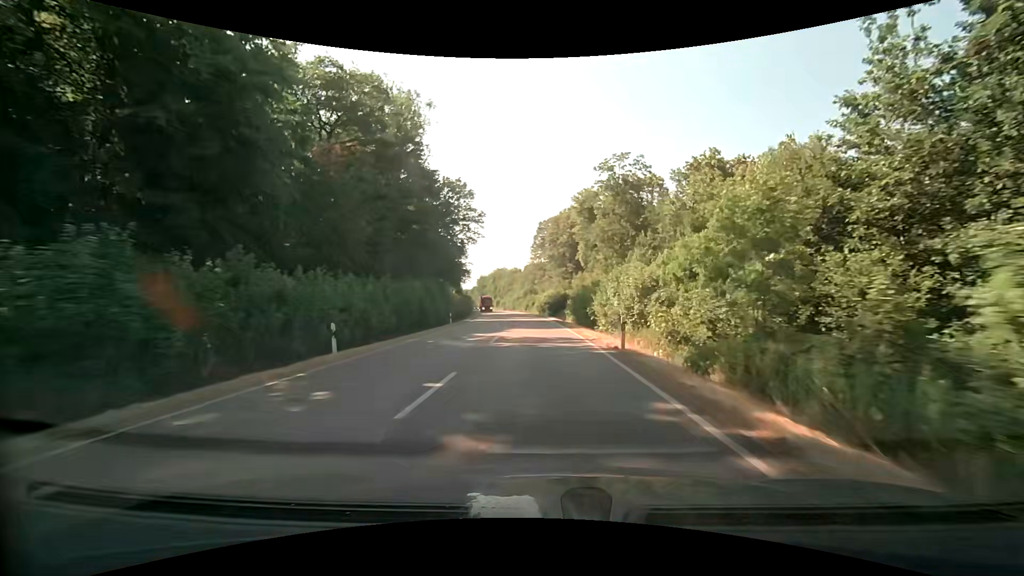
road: secondary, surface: asphalt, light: Day
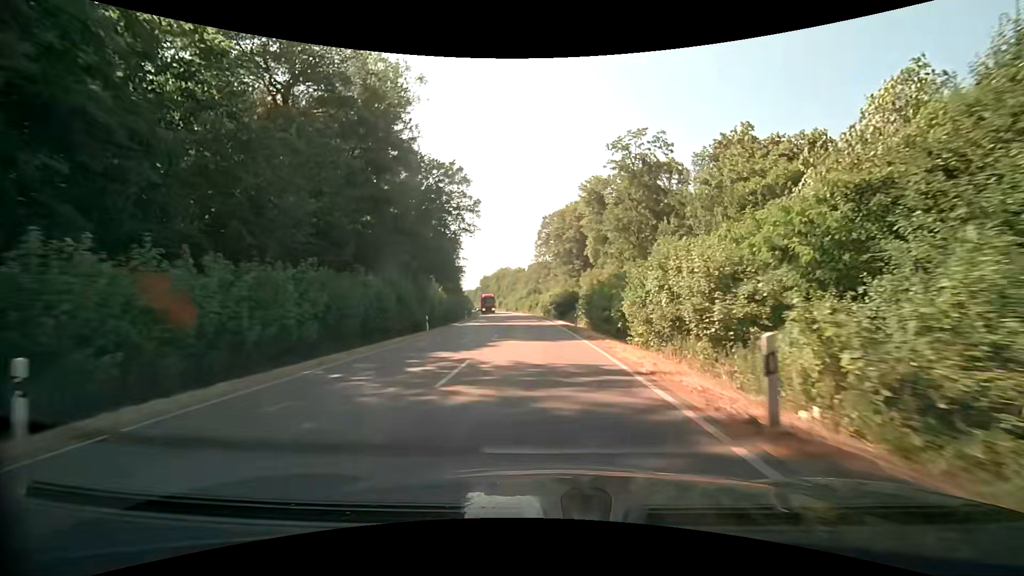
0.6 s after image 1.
(-0.1, +9.7) m; -1°
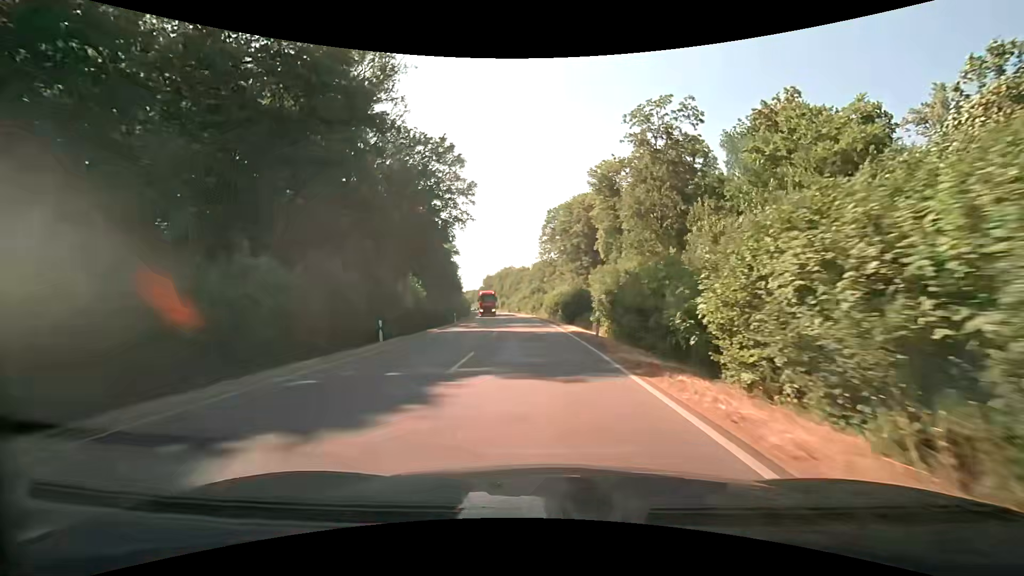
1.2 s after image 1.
(0.0, +9.7) m; 0°
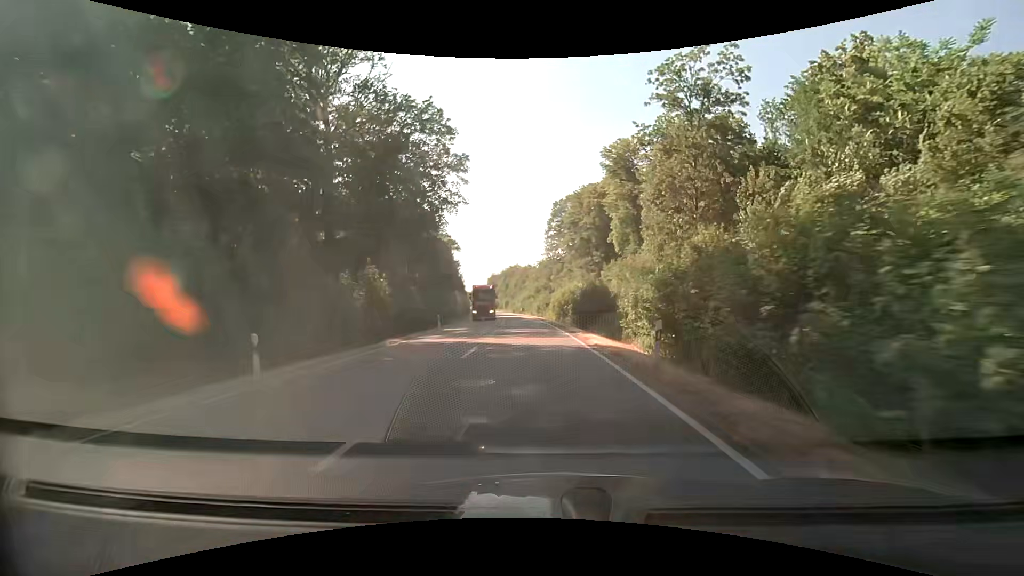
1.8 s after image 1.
(-0.1, +9.8) m; -1°
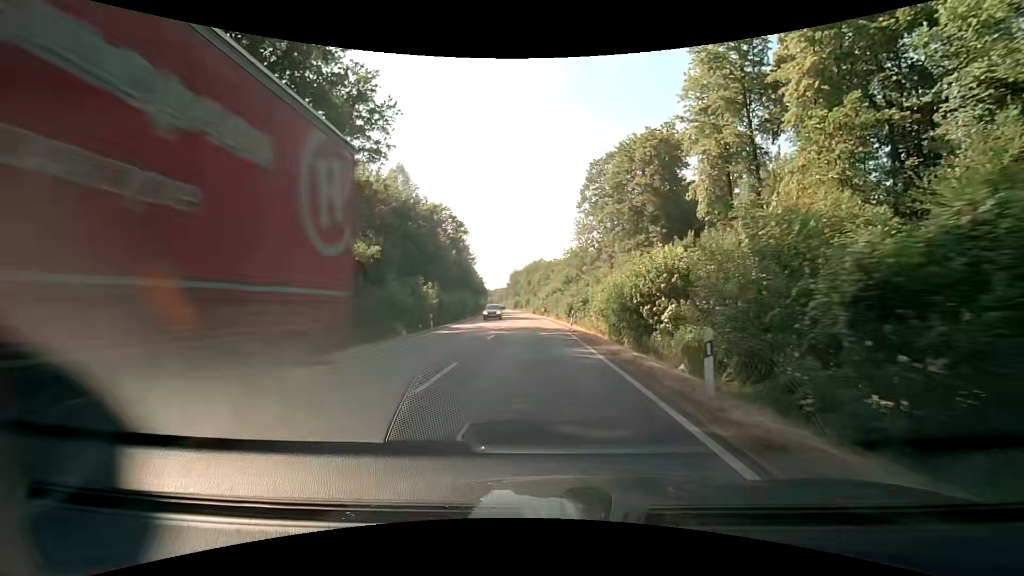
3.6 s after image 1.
(-0.8, +29.5) m; -3°
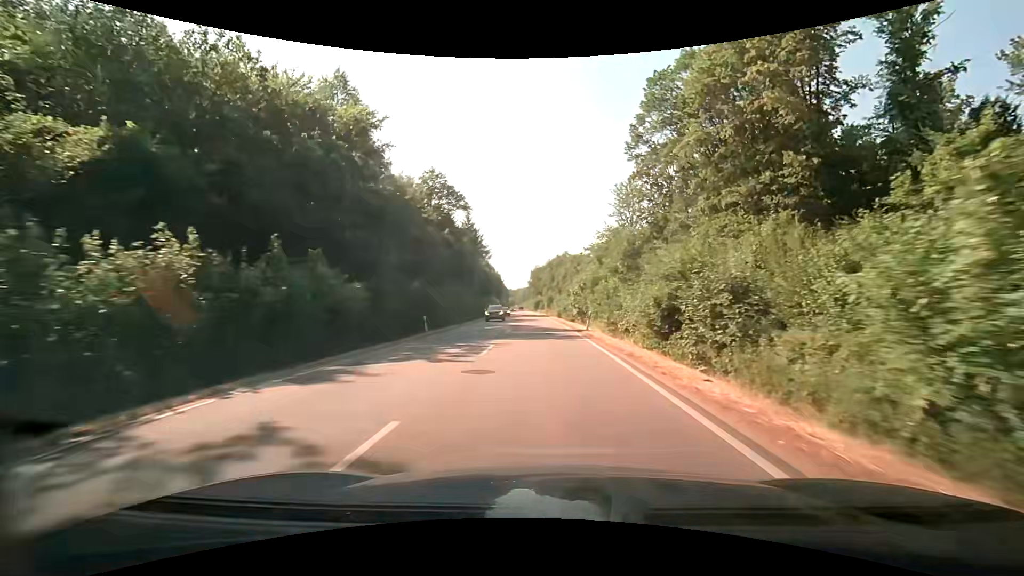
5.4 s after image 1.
(-0.8, +30.0) m; -3°
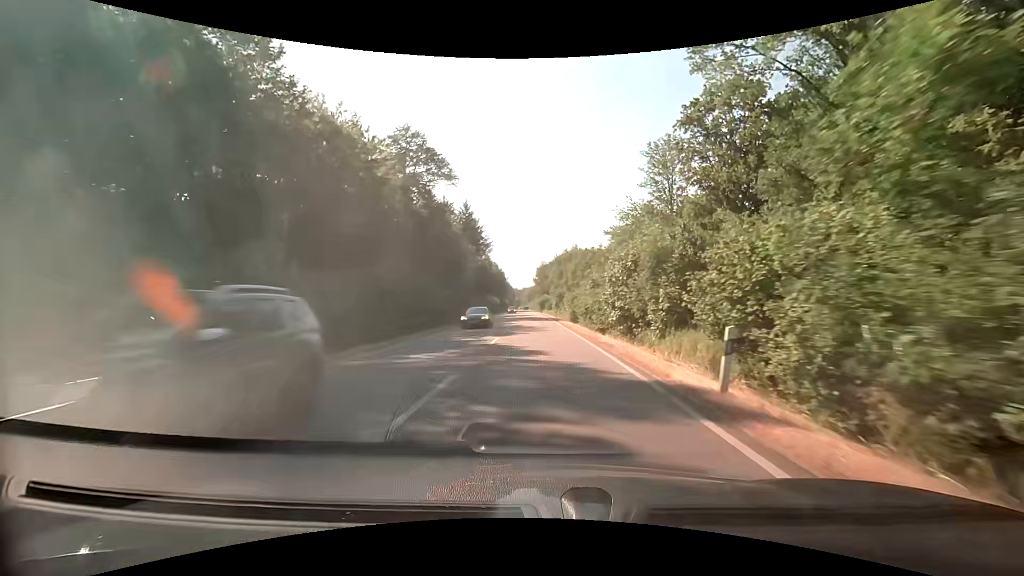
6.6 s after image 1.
(-0.3, +20.4) m; -1°
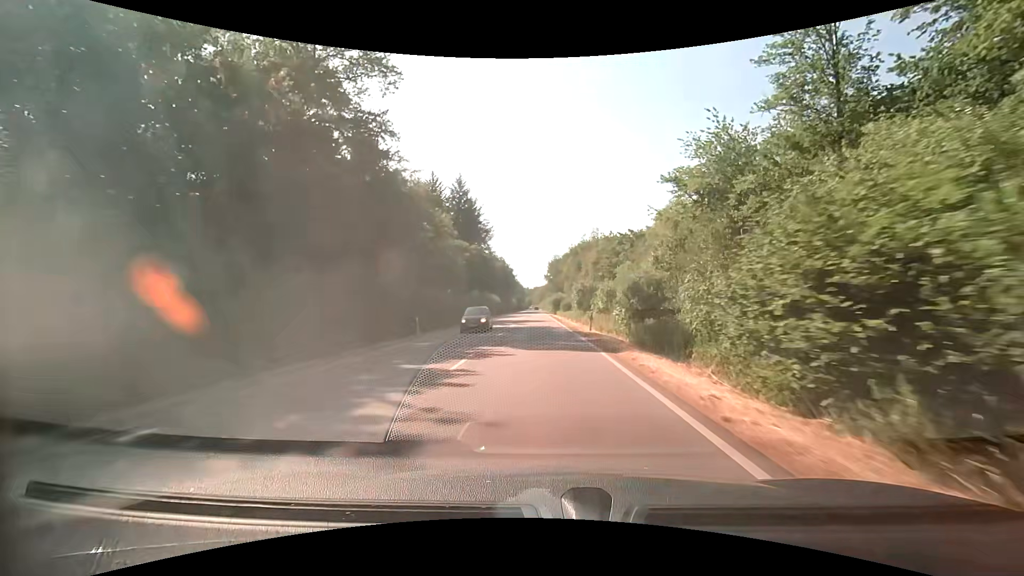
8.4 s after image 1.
(-0.4, +31.3) m; -2°
(0, +10) (0, +20) (0, +30) (0, +40) (-1, +50) (-1, +60) (-1, +70) (-1, +80) (-1, +90) (-1, +100) m
